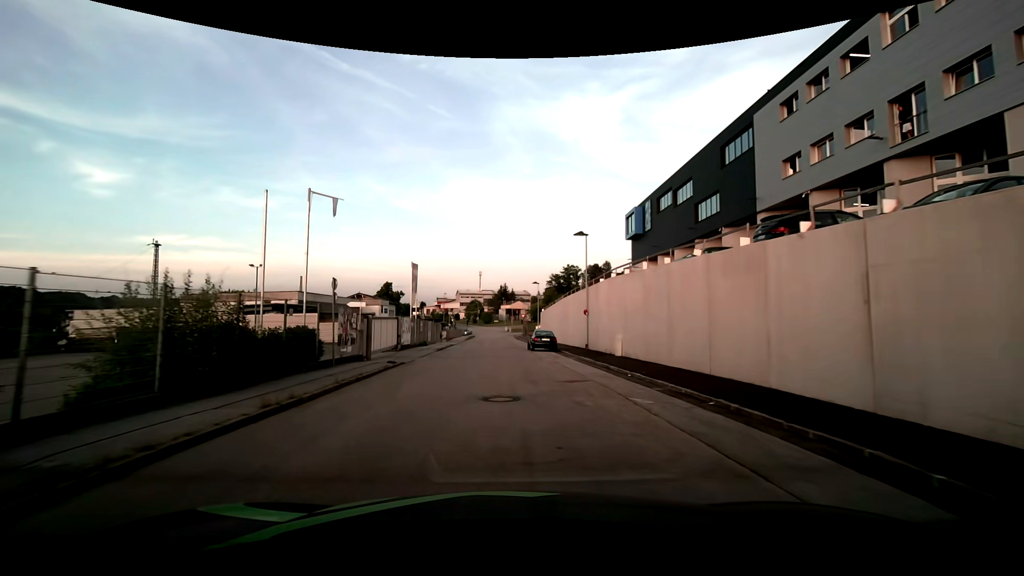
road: residential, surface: asphalt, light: Day
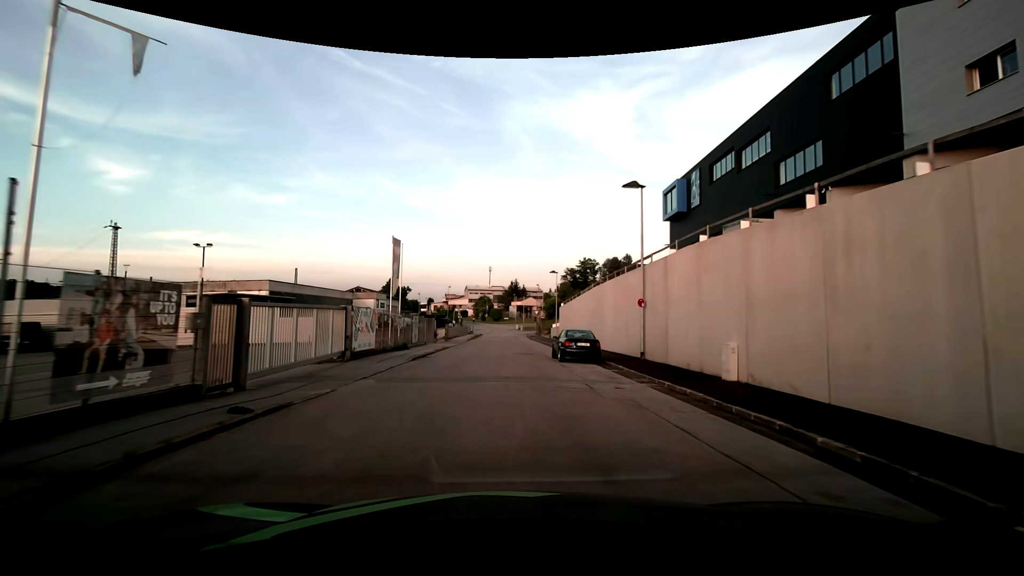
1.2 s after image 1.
(0.0, +11.9) m; -1°
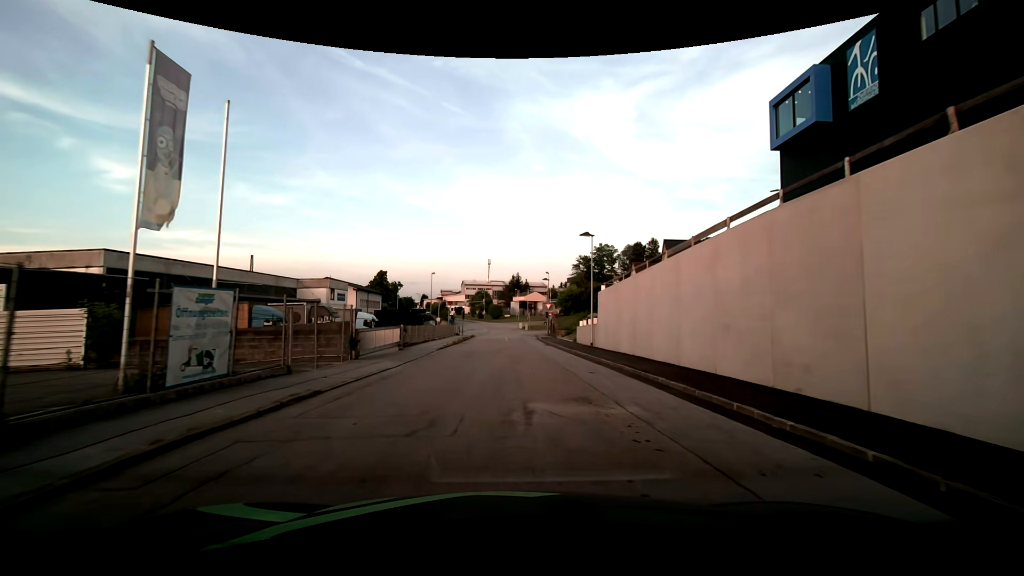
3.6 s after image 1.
(-0.1, +23.7) m; 0°
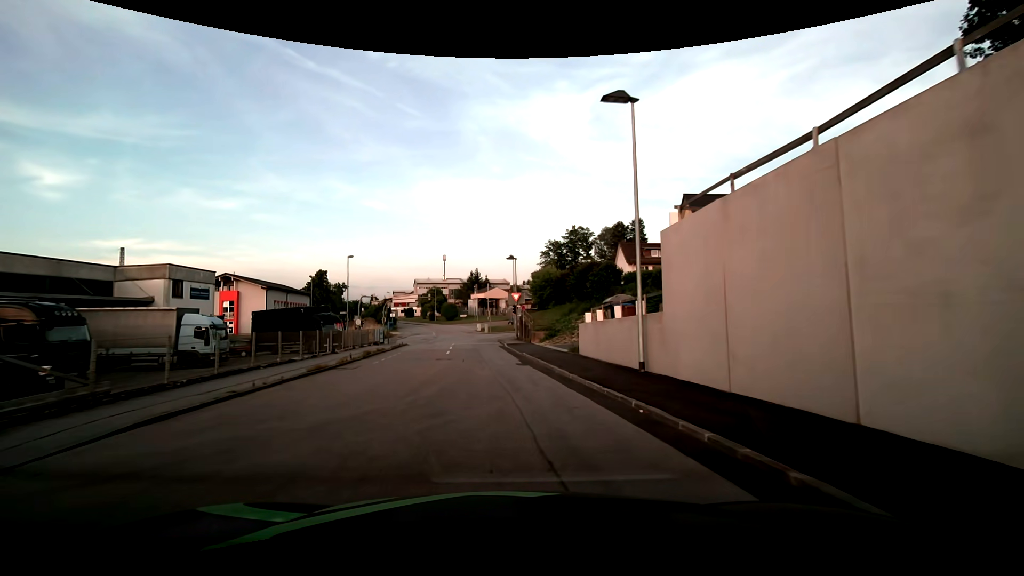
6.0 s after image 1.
(+0.9, +21.8) m; +4°
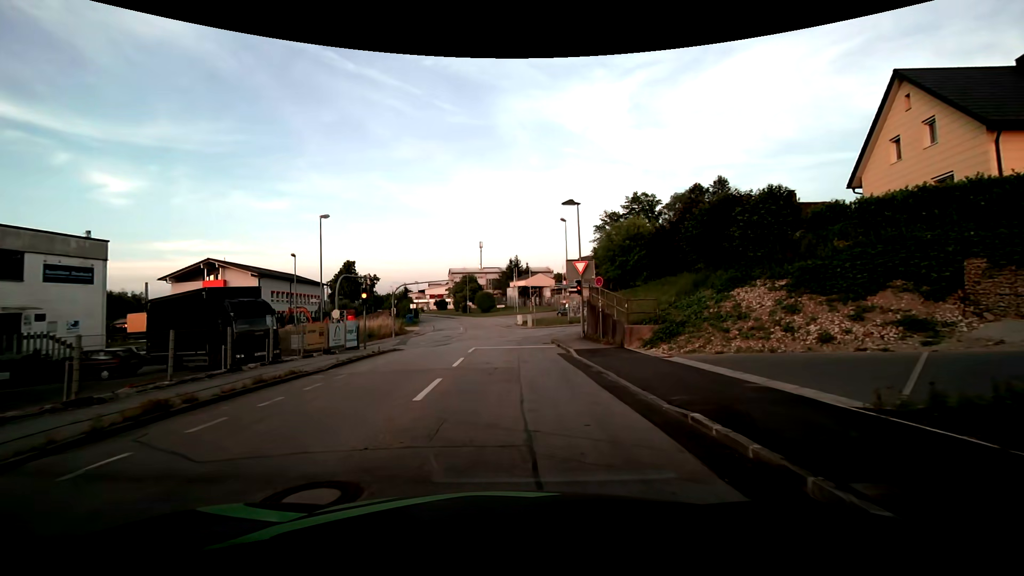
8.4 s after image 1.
(-0.7, +18.9) m; -4°
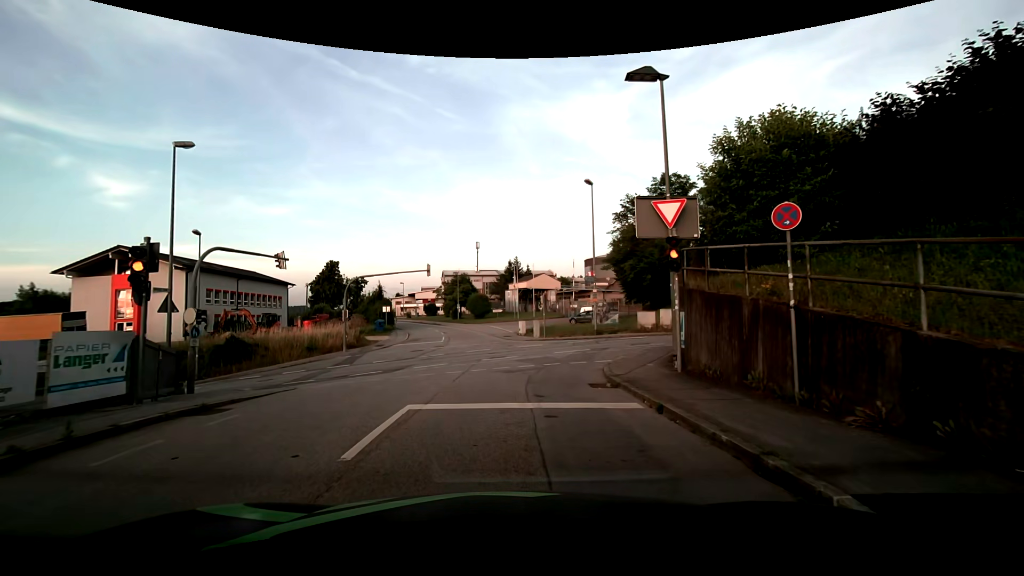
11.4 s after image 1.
(-0.1, +15.3) m; 0°
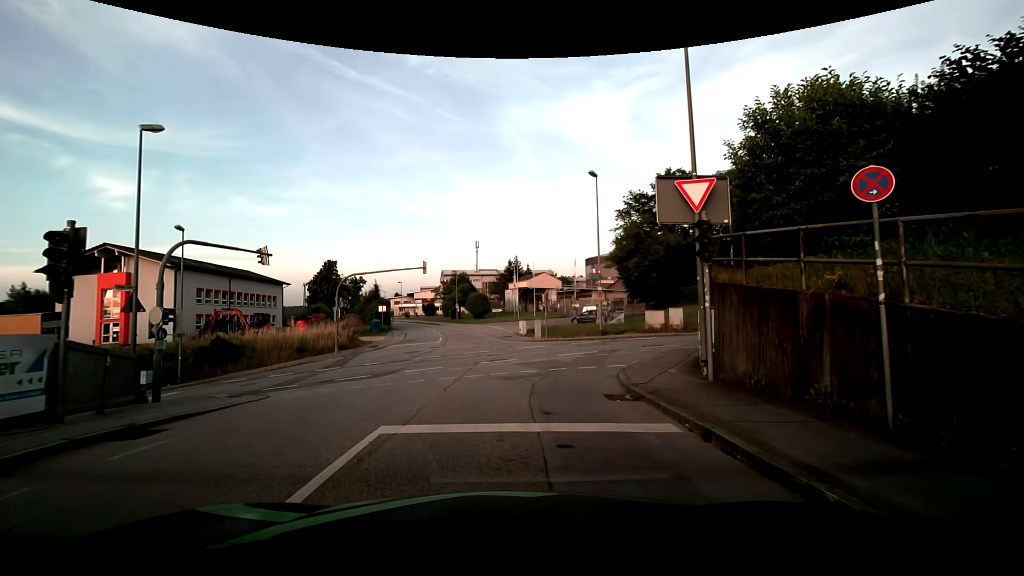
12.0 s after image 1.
(0.0, +1.7) m; 0°
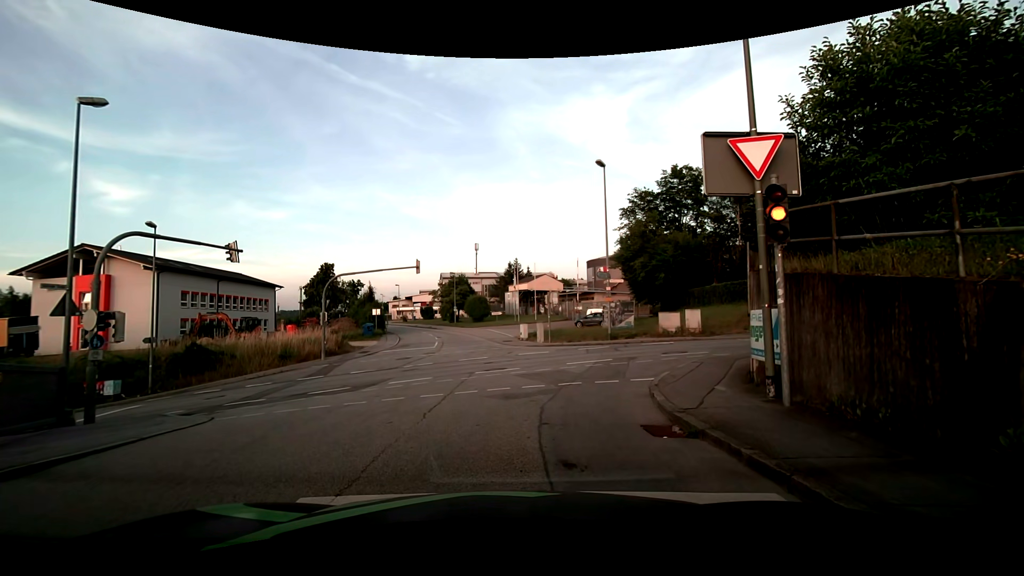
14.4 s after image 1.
(0.0, +2.5) m; -2°
